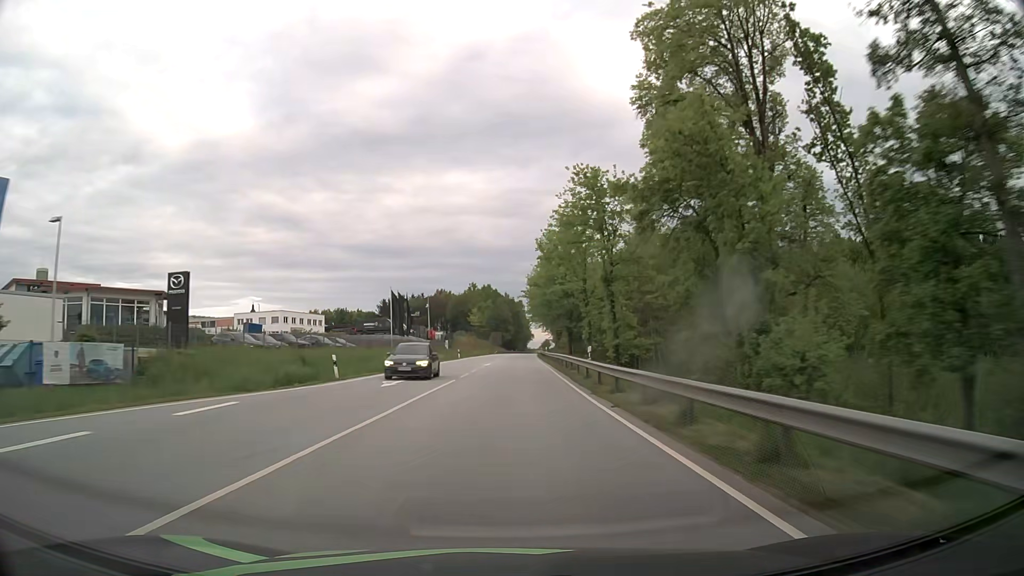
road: primary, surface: asphalt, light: Day
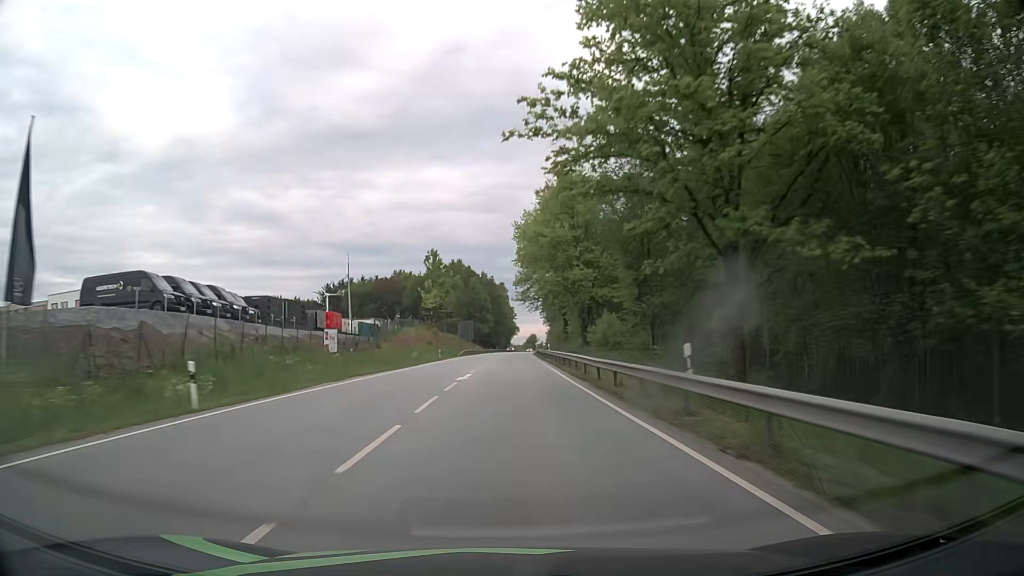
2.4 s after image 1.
(+0.9, +63.4) m; +2°
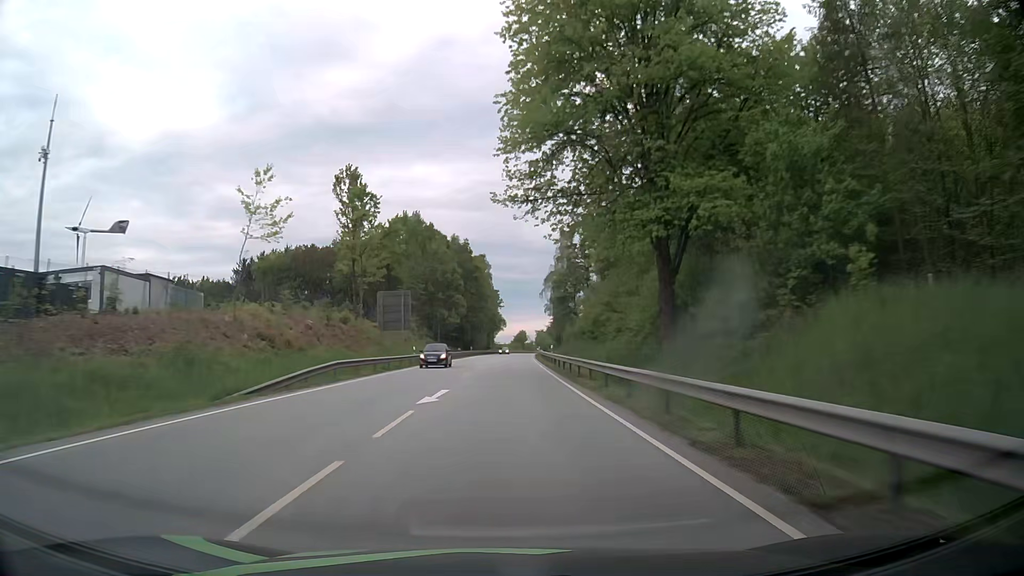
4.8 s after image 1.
(+0.7, +63.5) m; +1°
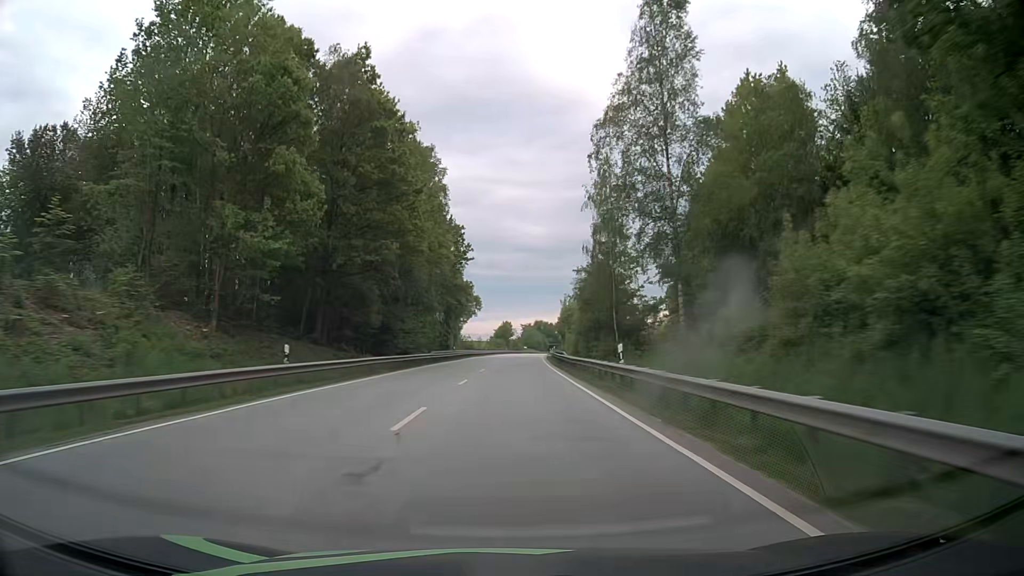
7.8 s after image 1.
(+0.8, +79.3) m; +2°
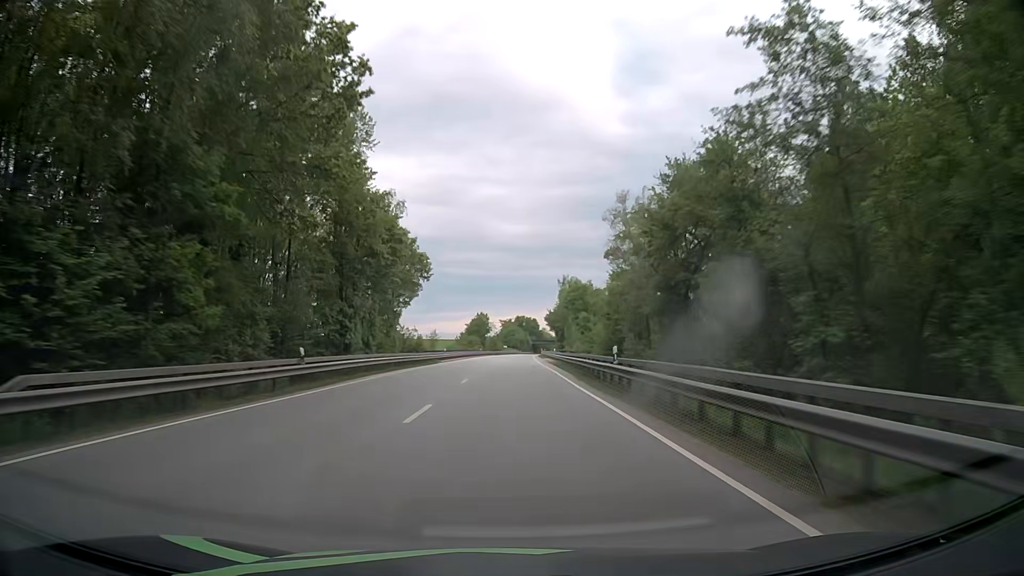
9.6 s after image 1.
(+0.4, +47.6) m; +1°
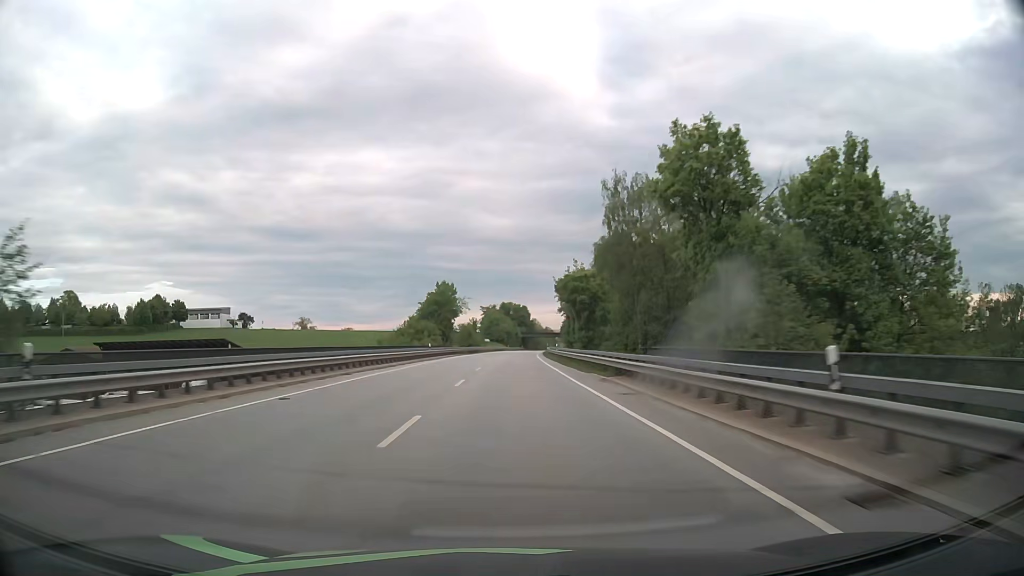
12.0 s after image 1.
(+0.9, +63.5) m; +1°
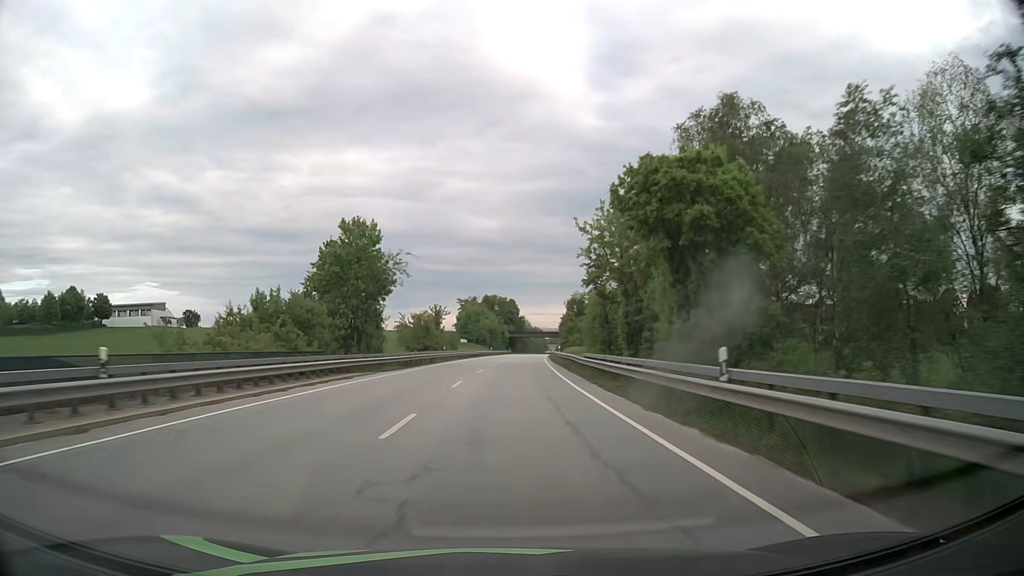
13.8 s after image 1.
(+0.6, +47.6) m; +1°
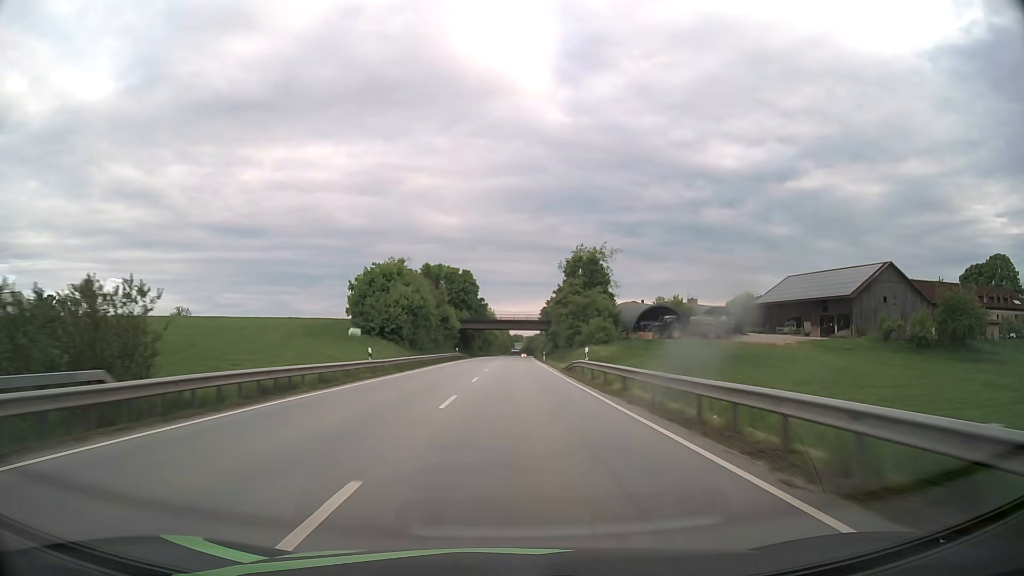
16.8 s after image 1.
(+2.4, +79.2) m; +4°
(0, +10) (0, +20) (0, +30) (0, +40) (+1, +50) (+1, +60) (+1, +70) (+1, +80) (+2, +90) (+2, +100) m
